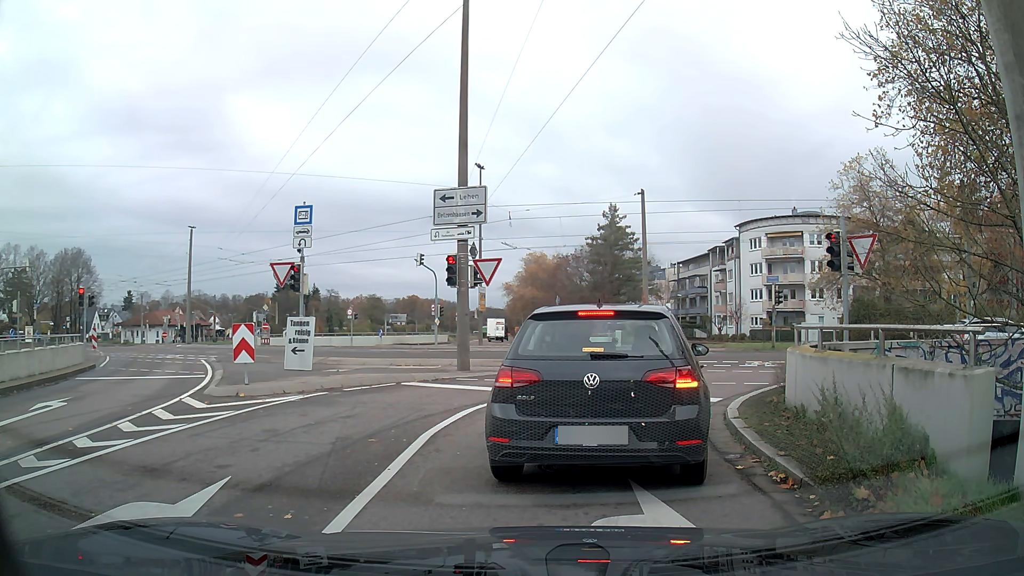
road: tertiary_link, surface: asphalt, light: Day
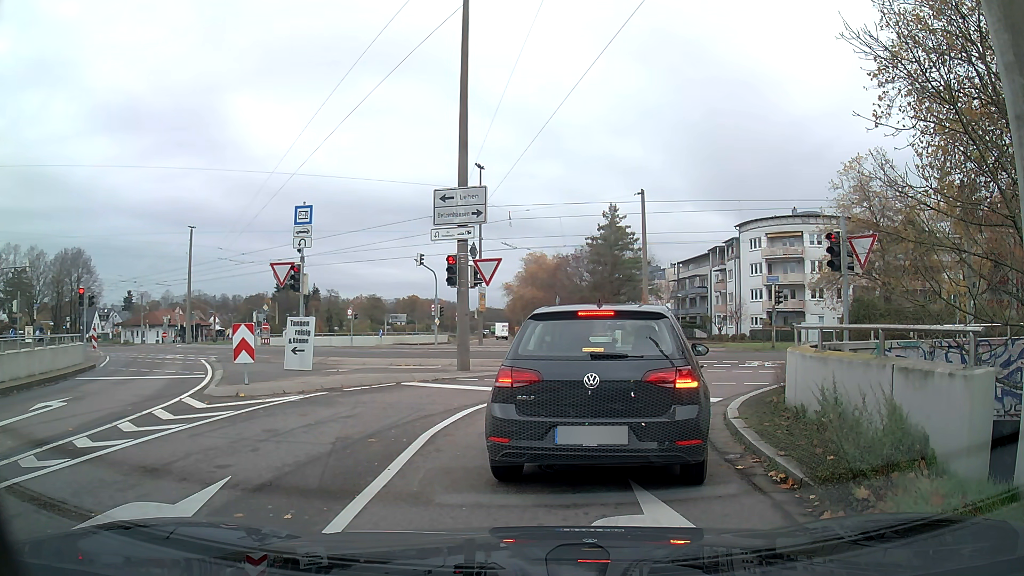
(0.0, 0.0) m; 0°
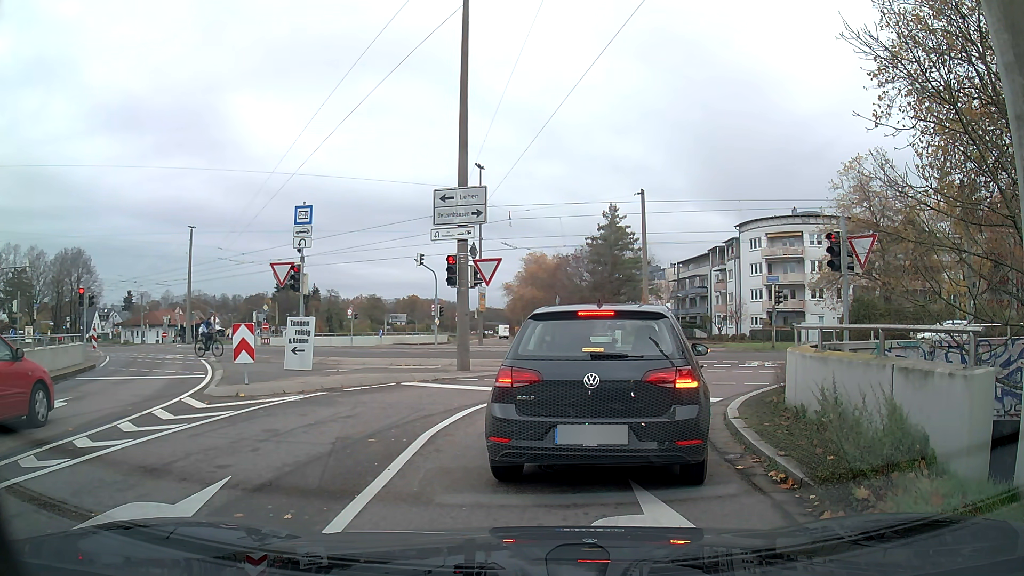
(0.0, 0.0) m; 0°
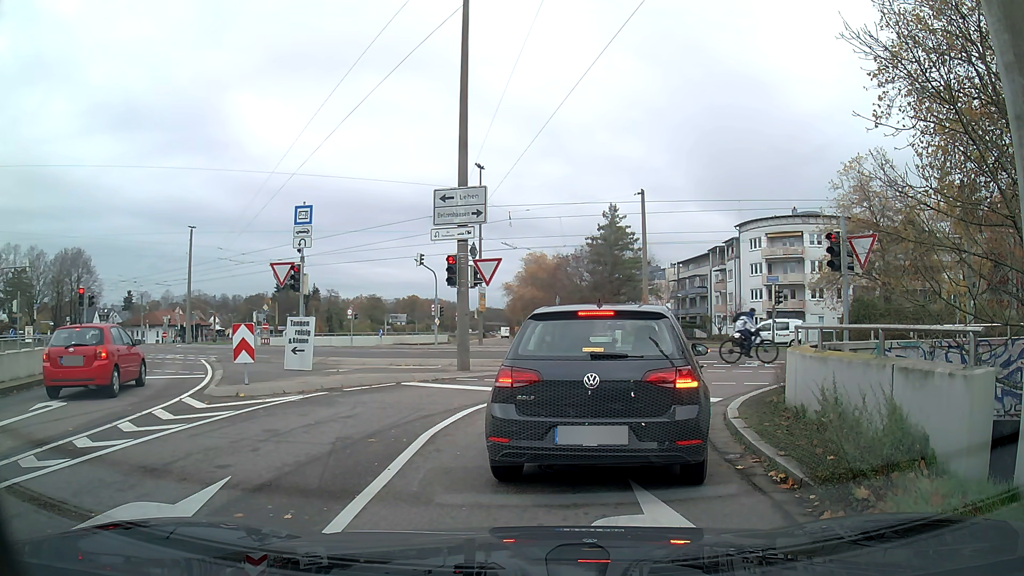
(0.0, 0.0) m; 0°
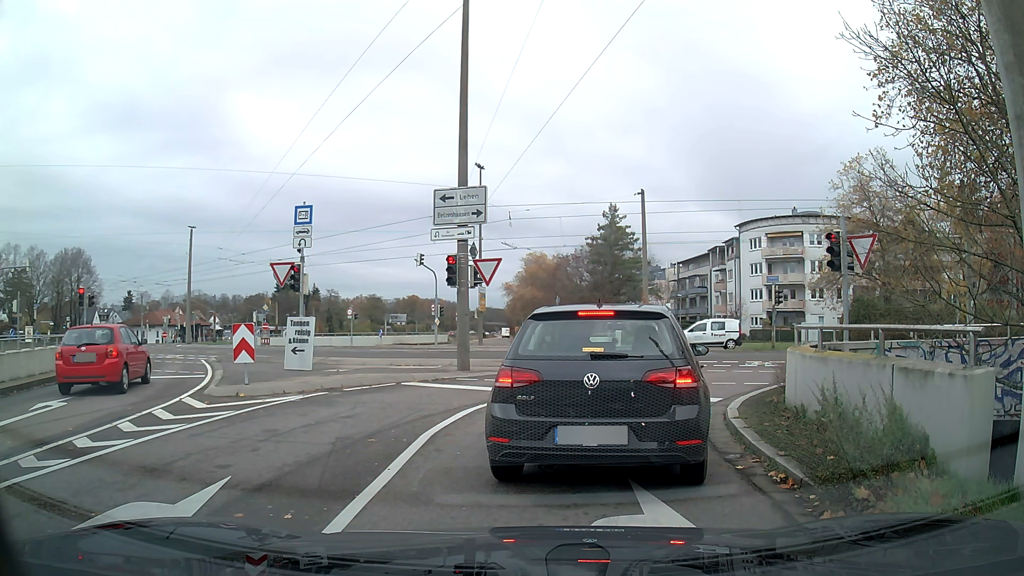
(0.0, 0.0) m; 0°
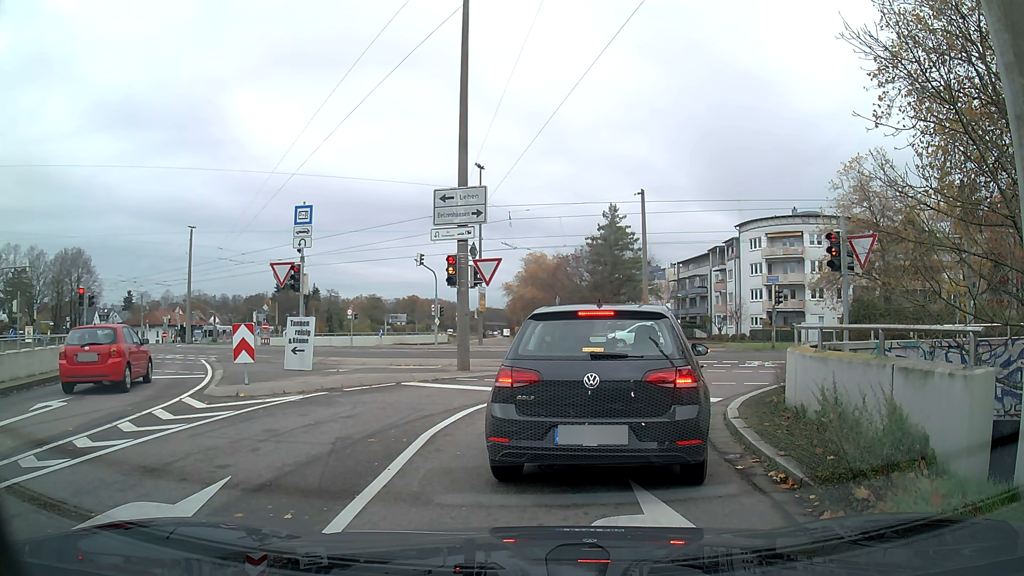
(0.0, 0.0) m; 0°
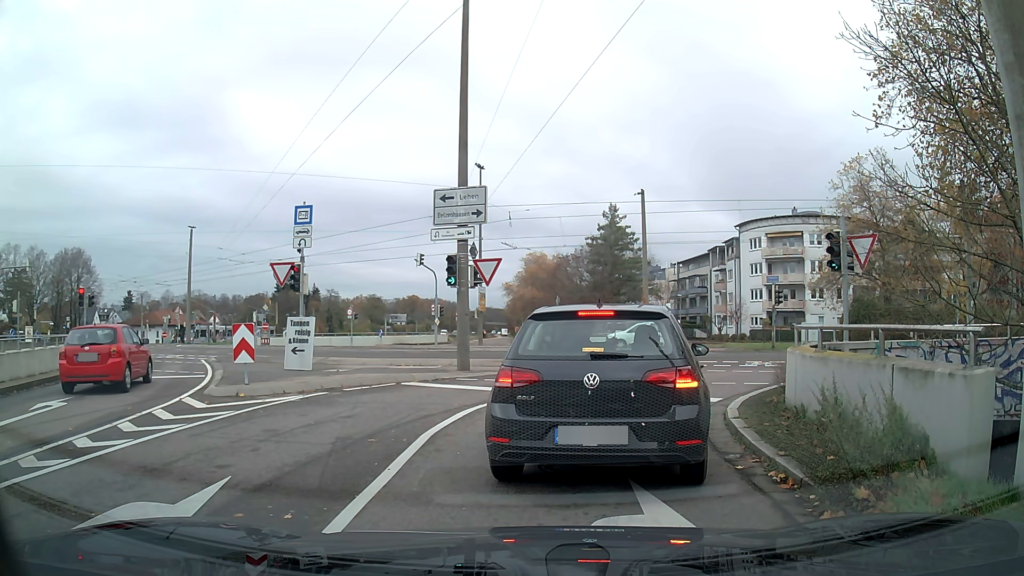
(0.0, 0.0) m; 0°
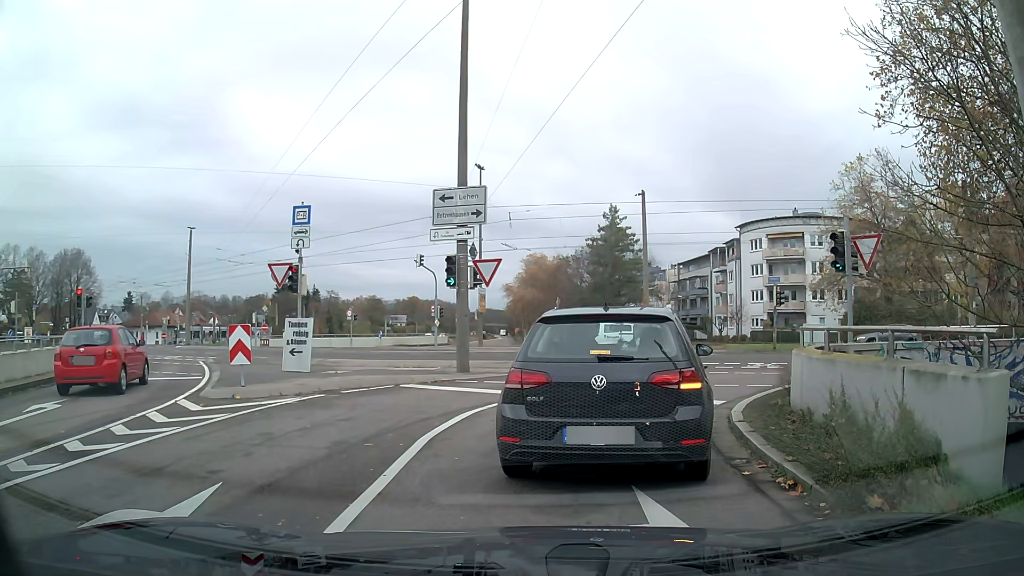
(0.0, +0.2) m; 0°
(+1, +10) (+8, +17) (+17, +19) (+27, +17) (+37, +14) (+46, +11) (+56, +8) (+65, +5) (+75, +2) (+84, -1) m
